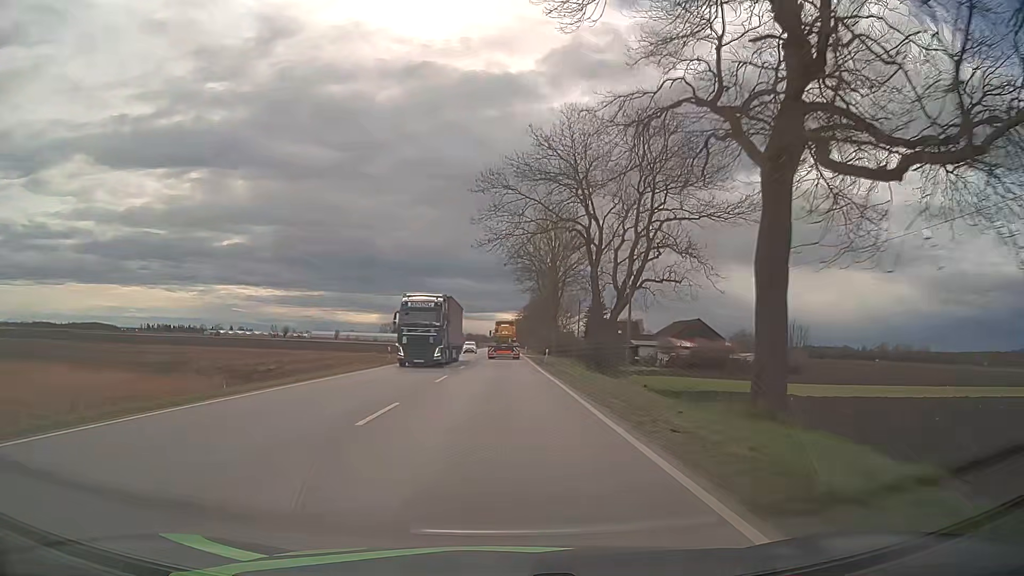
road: primary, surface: asphalt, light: Day
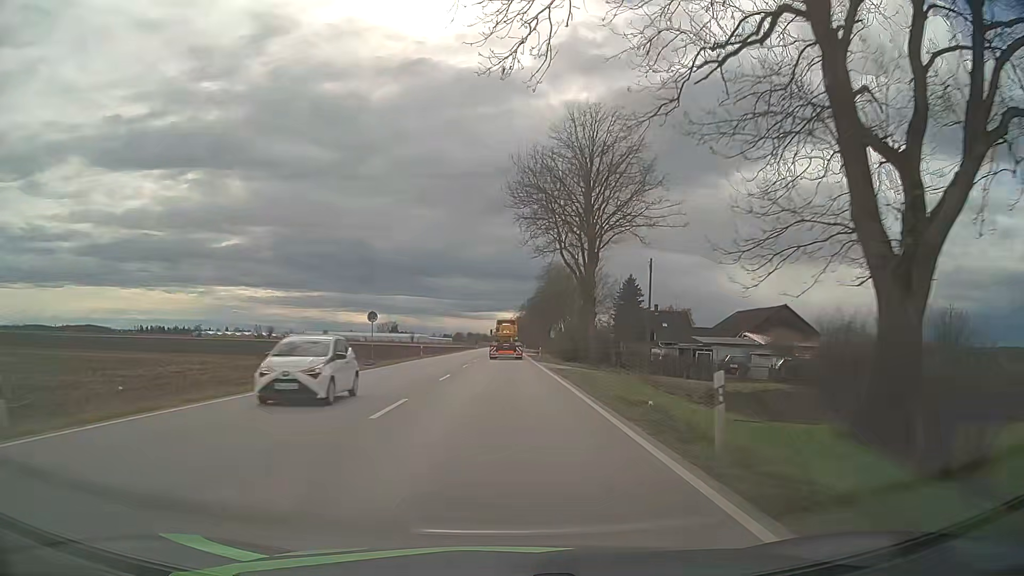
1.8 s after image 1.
(+0.1, +35.5) m; 0°
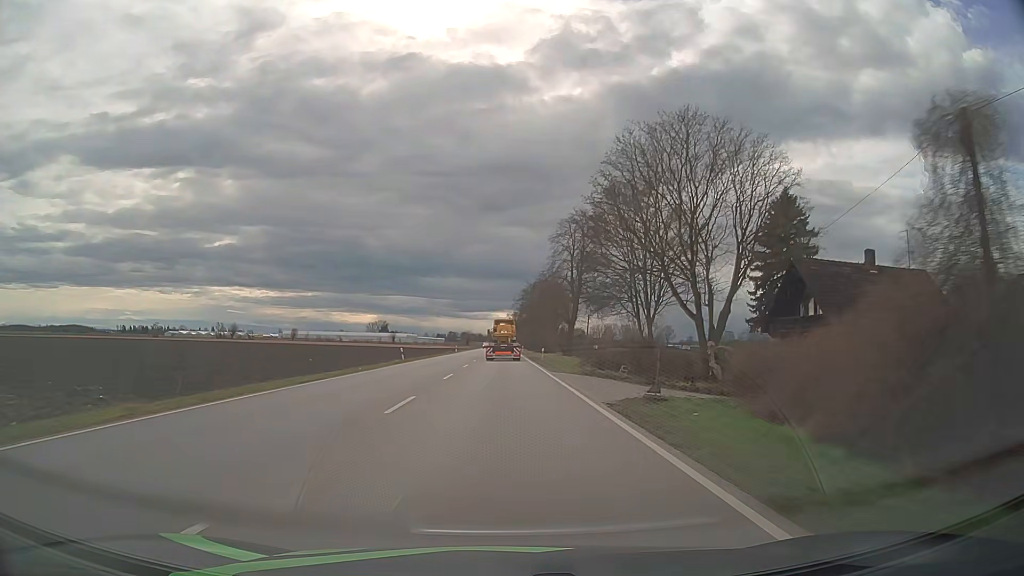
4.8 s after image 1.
(+0.2, +58.5) m; 0°
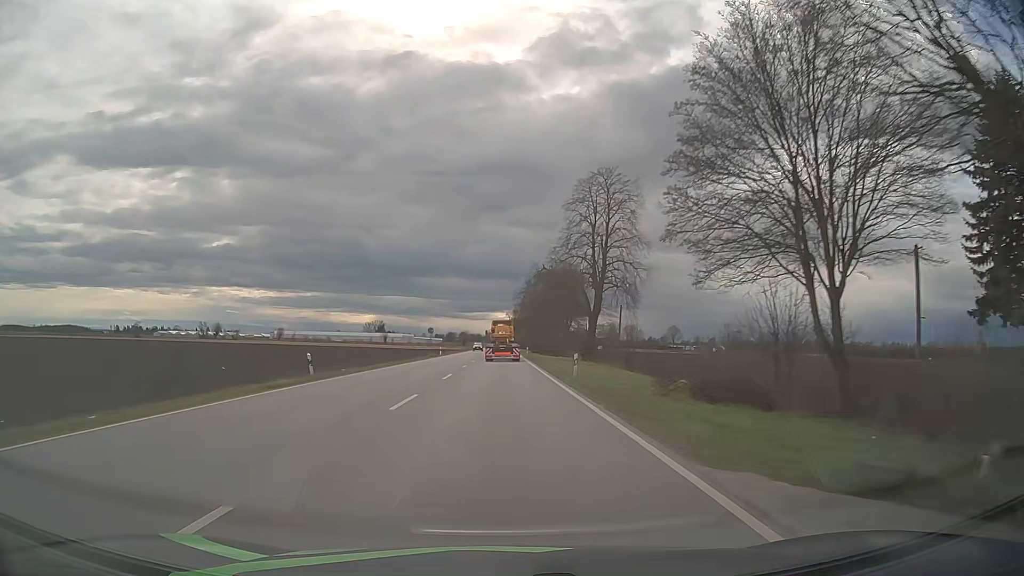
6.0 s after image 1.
(0.0, +23.6) m; 0°
(0, +10) (0, +20) (0, +30) (0, +40) (0, +50) (0, +60) (0, +70) (0, +80) (0, +90) (-1, +100) m
